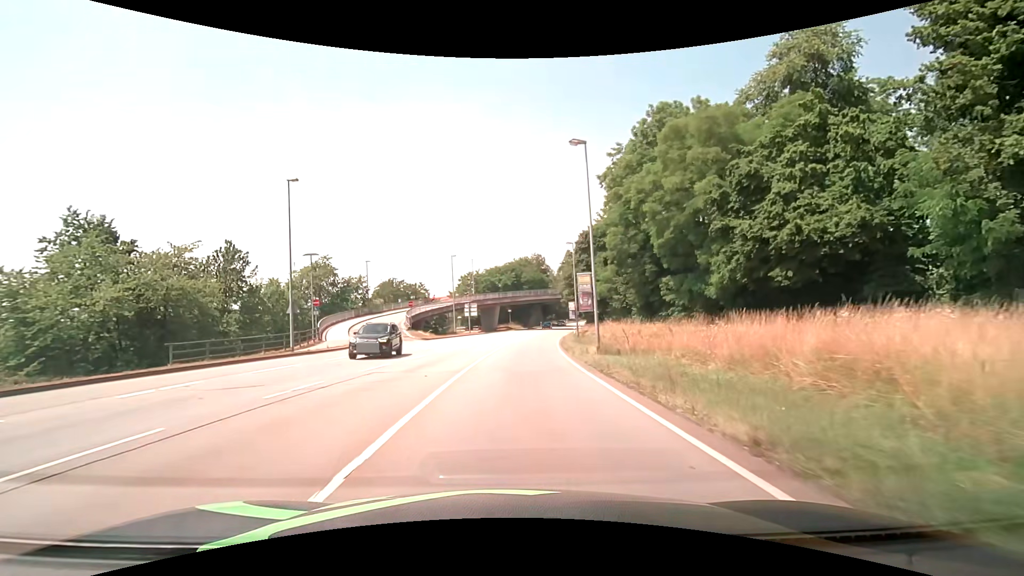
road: primary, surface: asphalt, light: Day
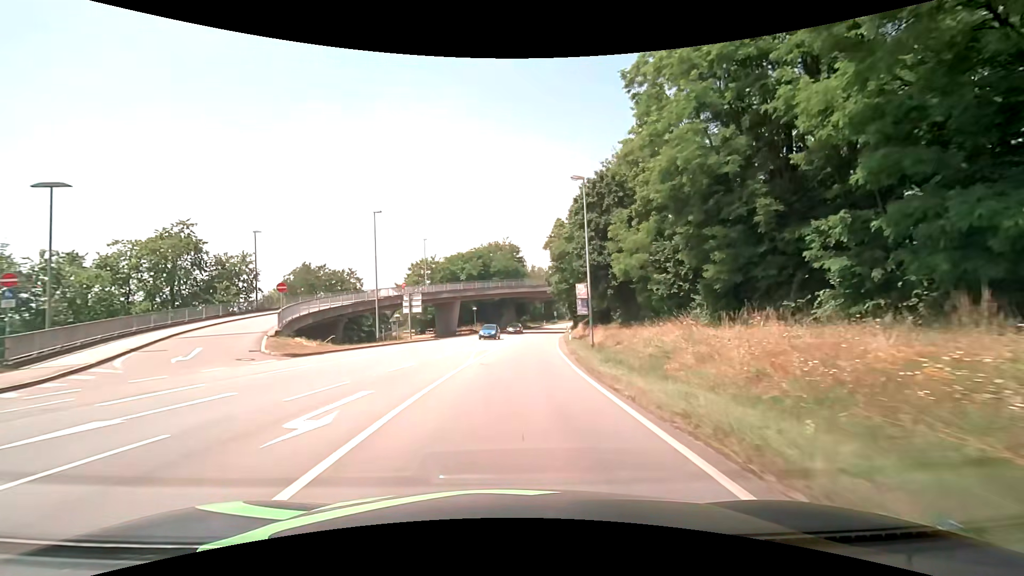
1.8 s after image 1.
(+0.7, +24.7) m; +4°
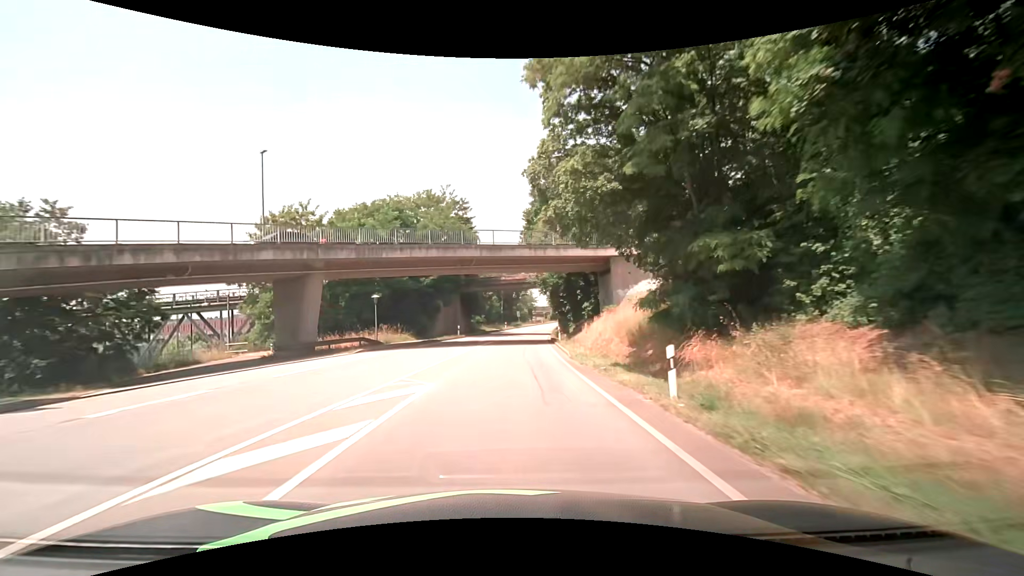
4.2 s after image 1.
(+1.7, +37.2) m; +5°
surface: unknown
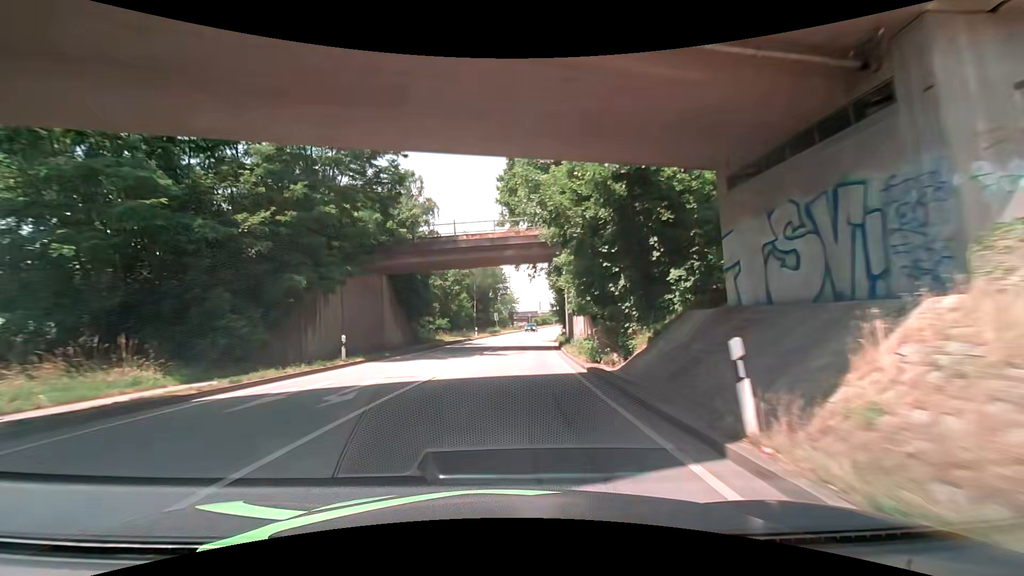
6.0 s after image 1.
(+1.0, +30.1) m; +3°
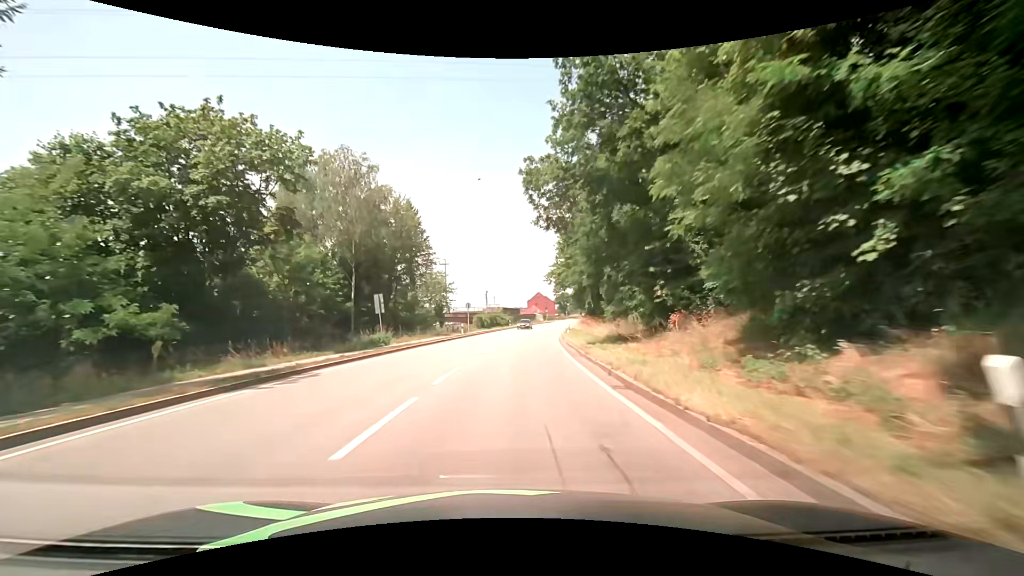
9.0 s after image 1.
(+2.3, +52.3) m; +6°
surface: asphalt
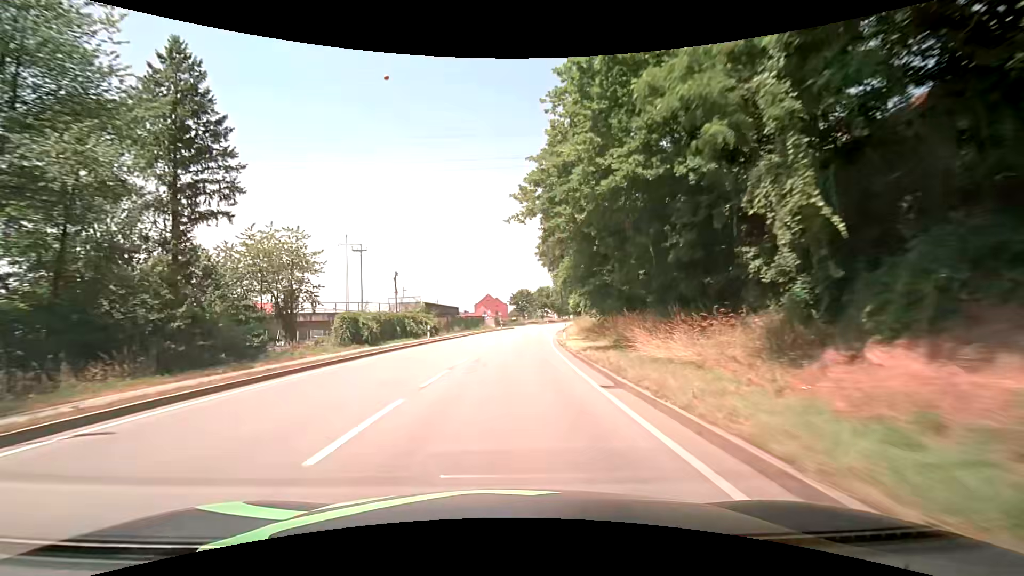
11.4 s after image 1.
(+2.6, +42.1) m; +6°
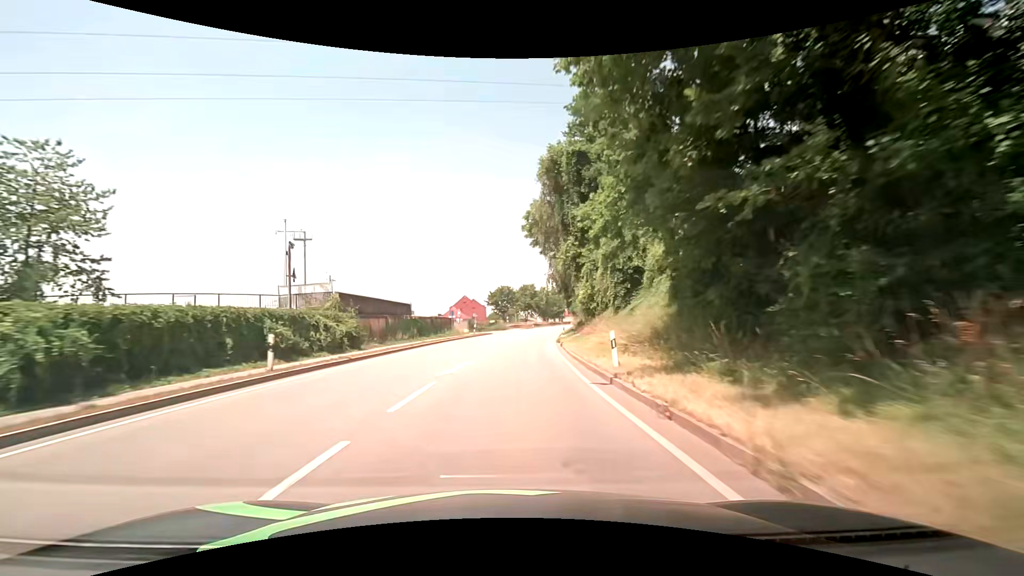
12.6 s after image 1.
(+0.4, +21.0) m; +3°
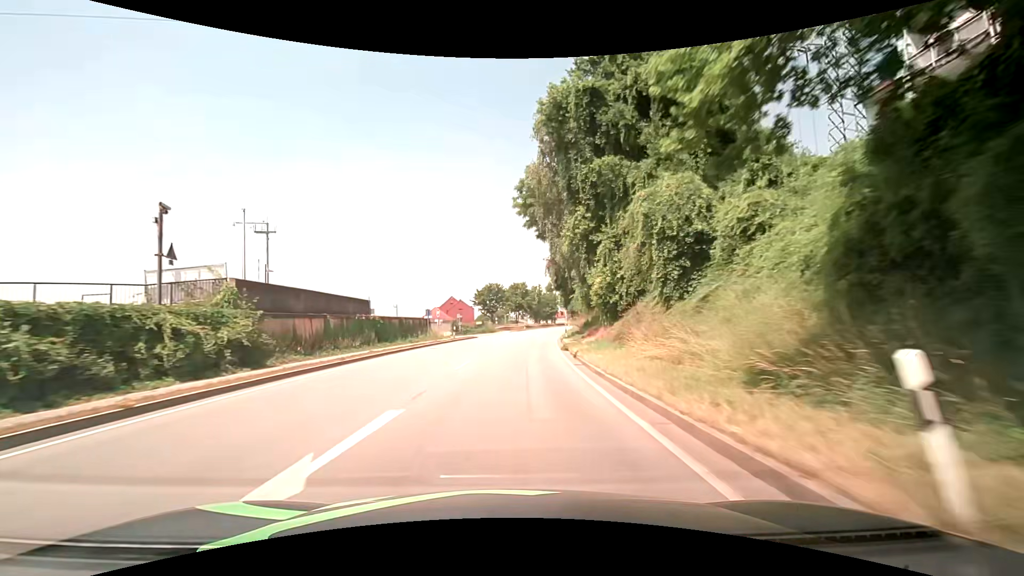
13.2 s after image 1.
(0.0, +10.4) m; +1°
(0, +10) (0, +20) (+1, +30) (+2, +40) (+3, +50) (+4, +60) (+6, +70) (+7, +80) (+9, +89) (+11, +99) m
